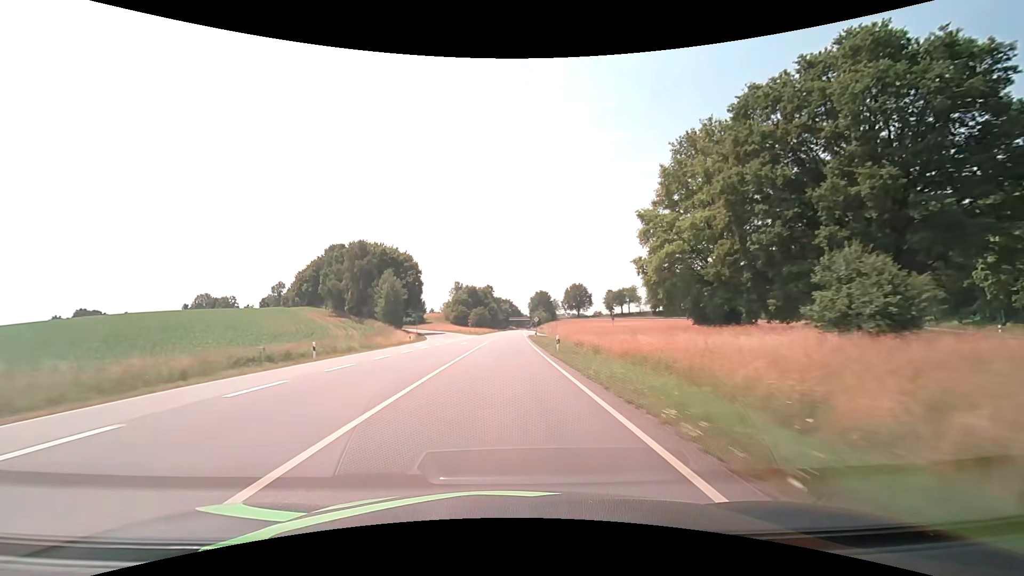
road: secondary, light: Day
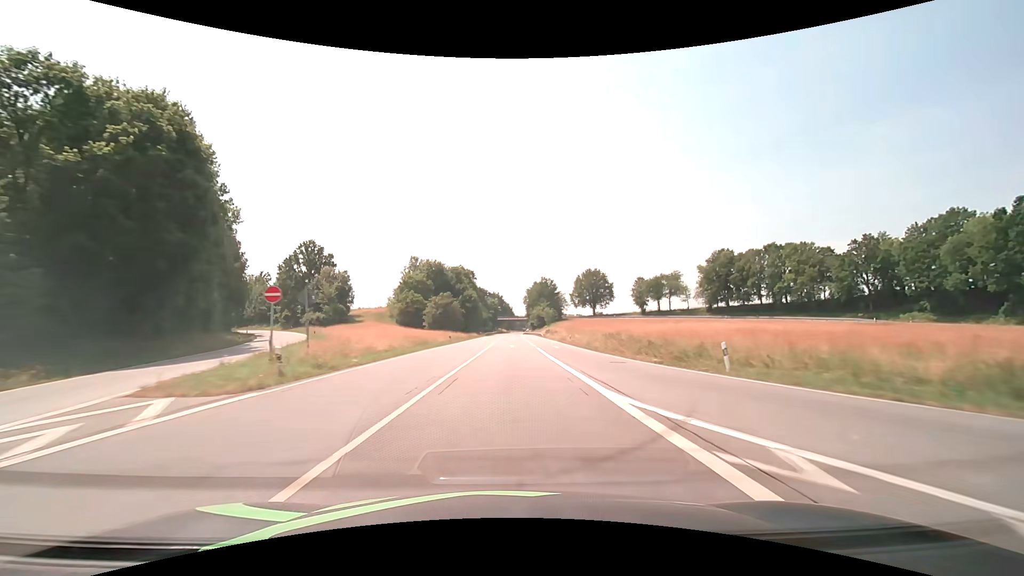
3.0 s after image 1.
(+0.7, +79.3) m; +1°
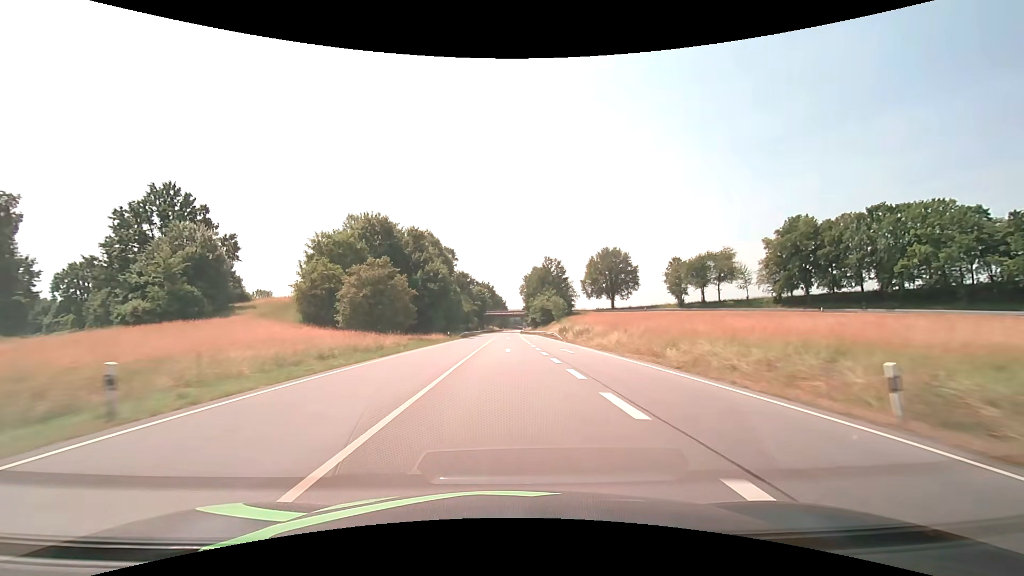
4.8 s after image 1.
(+0.4, +47.6) m; +1°
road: primary
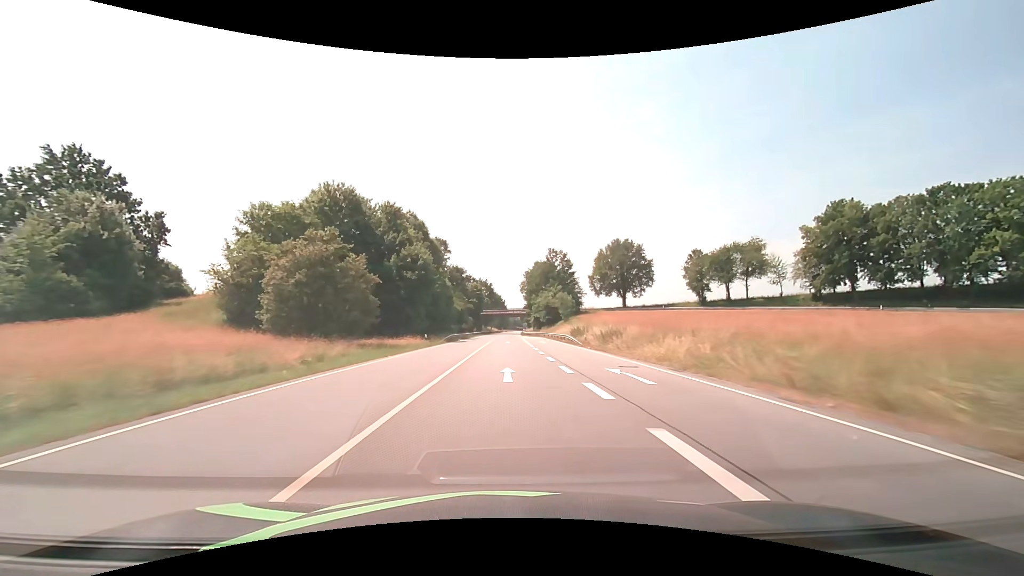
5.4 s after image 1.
(0.0, +15.9) m; 0°
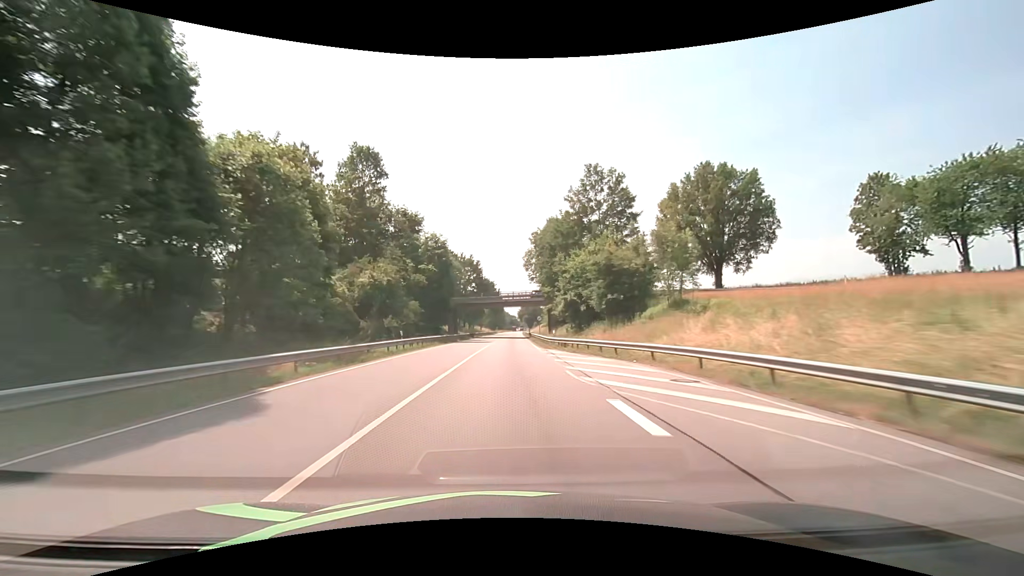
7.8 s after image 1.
(+0.2, +63.4) m; 0°
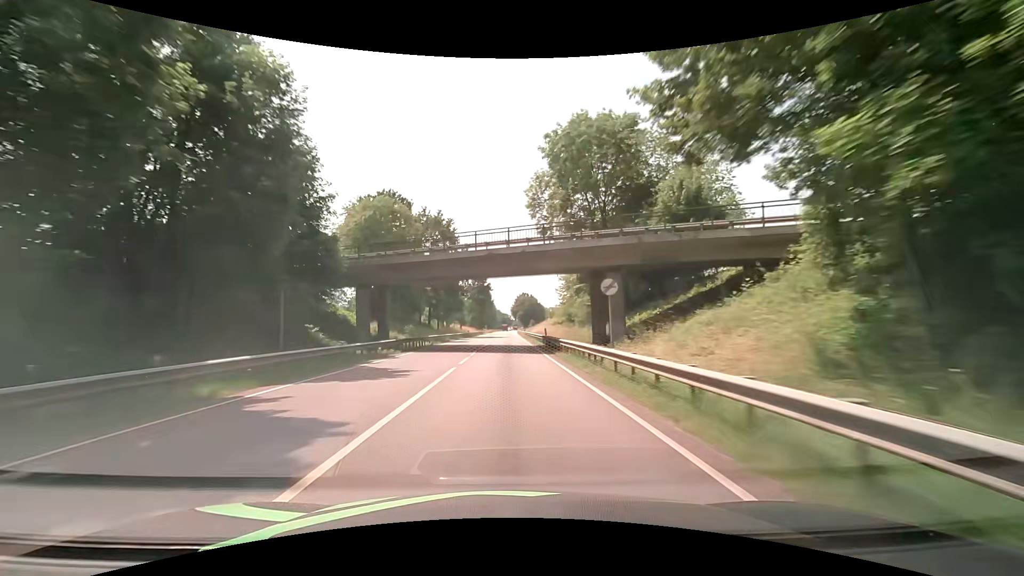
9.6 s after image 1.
(+0.3, +47.5) m; +1°
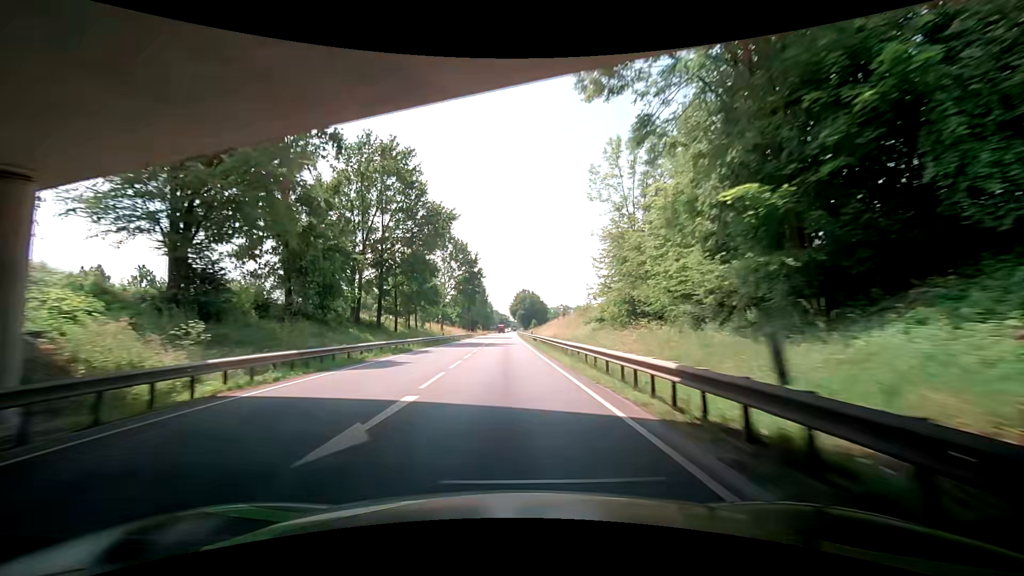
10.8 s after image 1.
(+0.2, +31.7) m; 0°
(0, +10) (0, +20) (0, +30) (+1, +40) (+1, +50) (+1, +60) (+1, +70) (+1, +80) (+1, +90) (+1, +100) m
